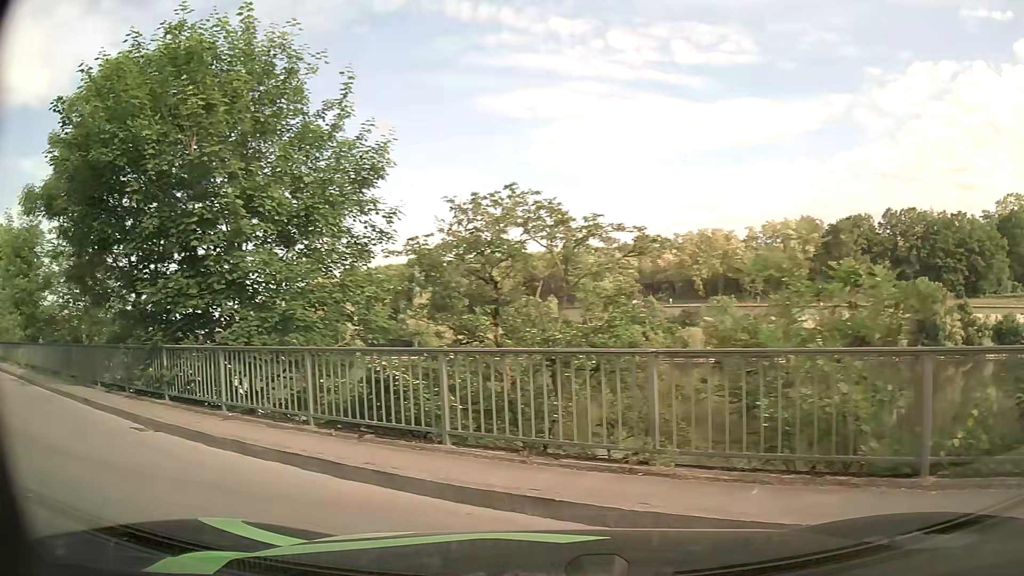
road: primary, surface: asphalt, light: Day
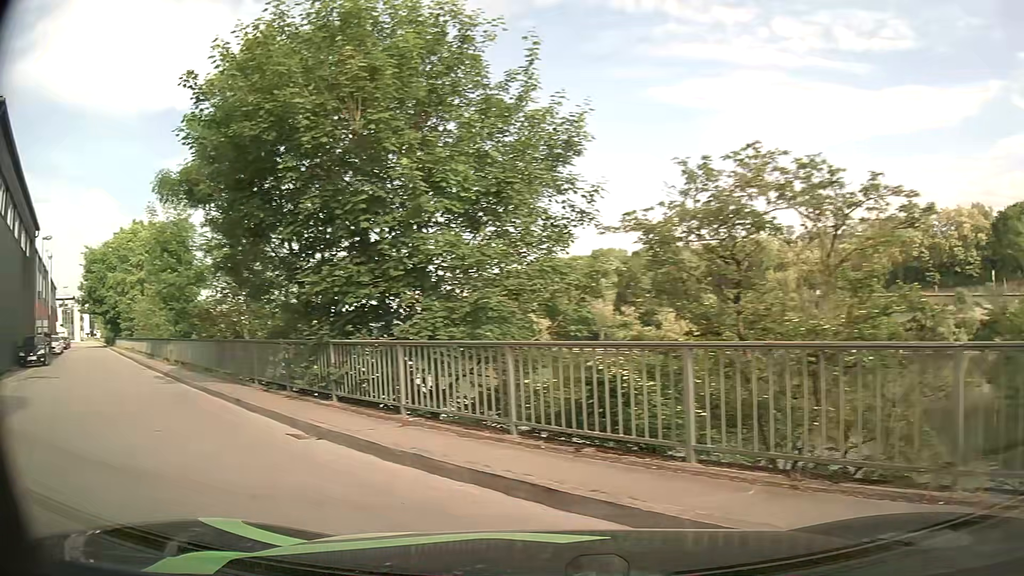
(-0.2, +1.6) m; -17°
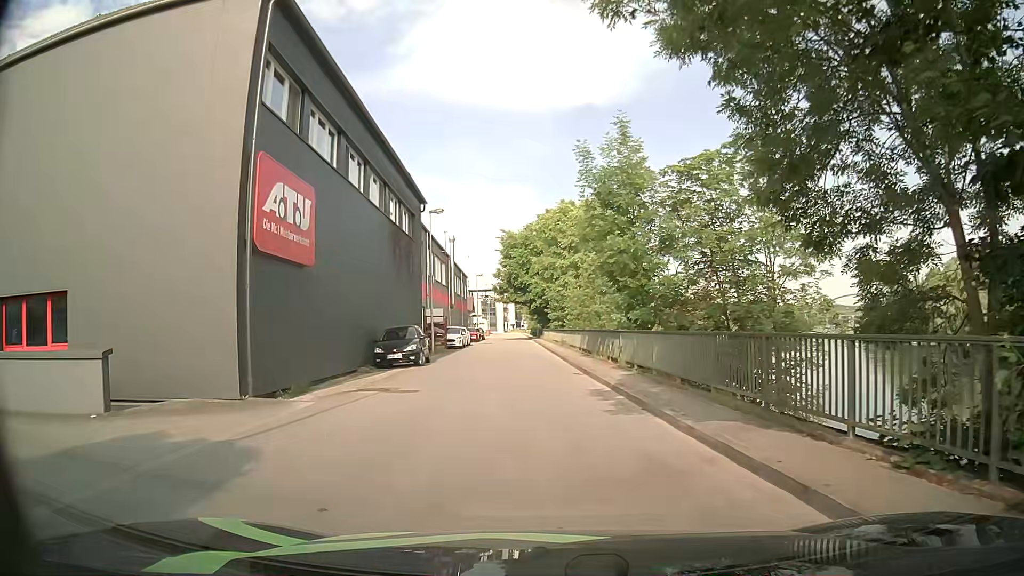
(-4.1, +8.3) m; -38°
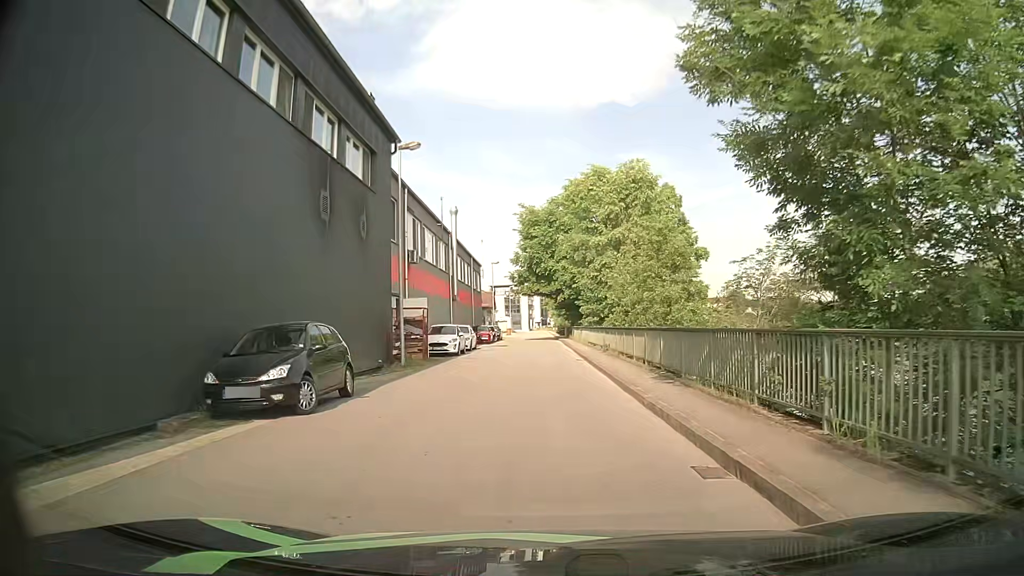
(-0.1, +13.8) m; -2°
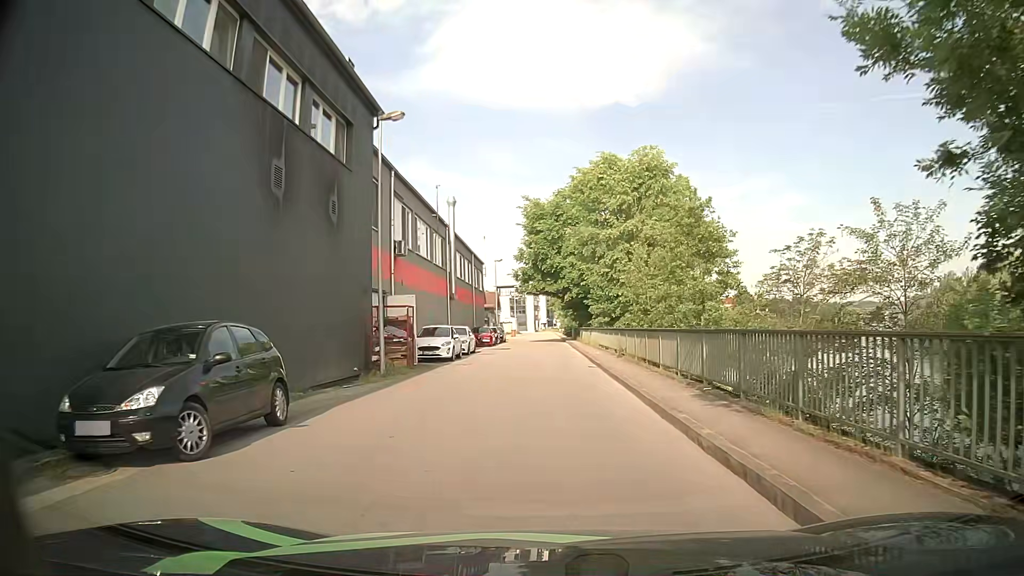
(0.0, +3.8) m; -1°
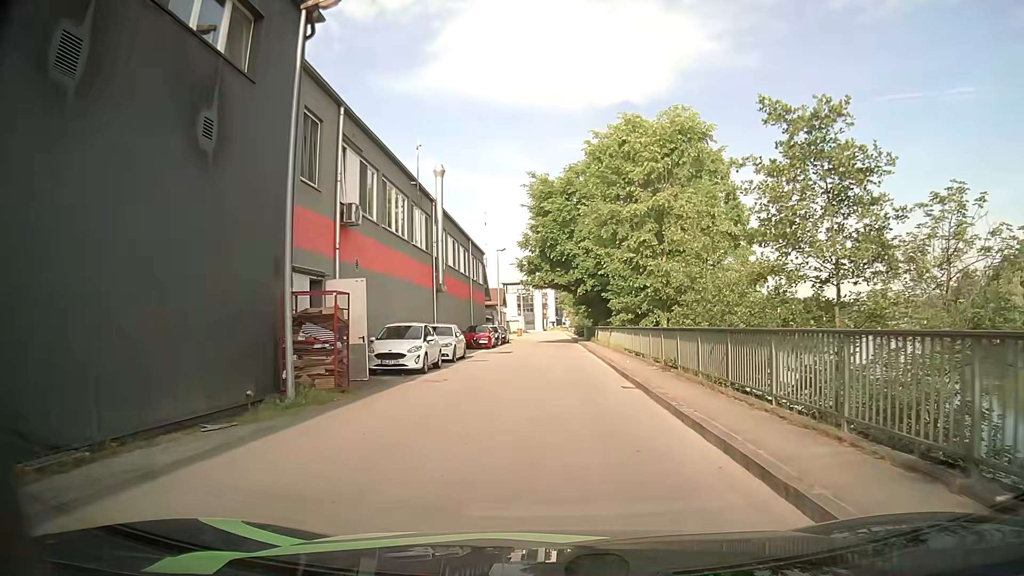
(0.0, +8.0) m; -1°
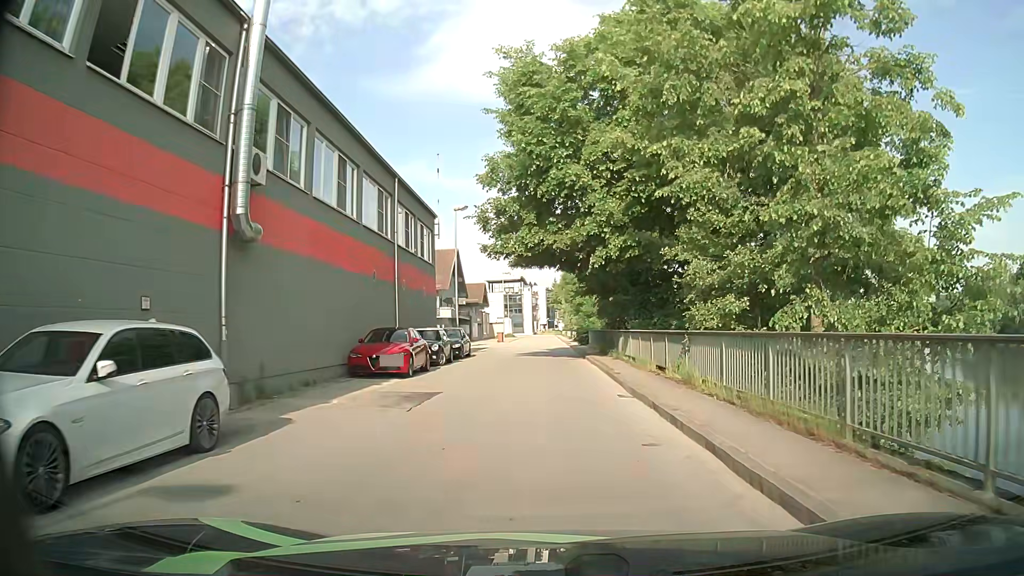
(+0.2, +21.3) m; +1°
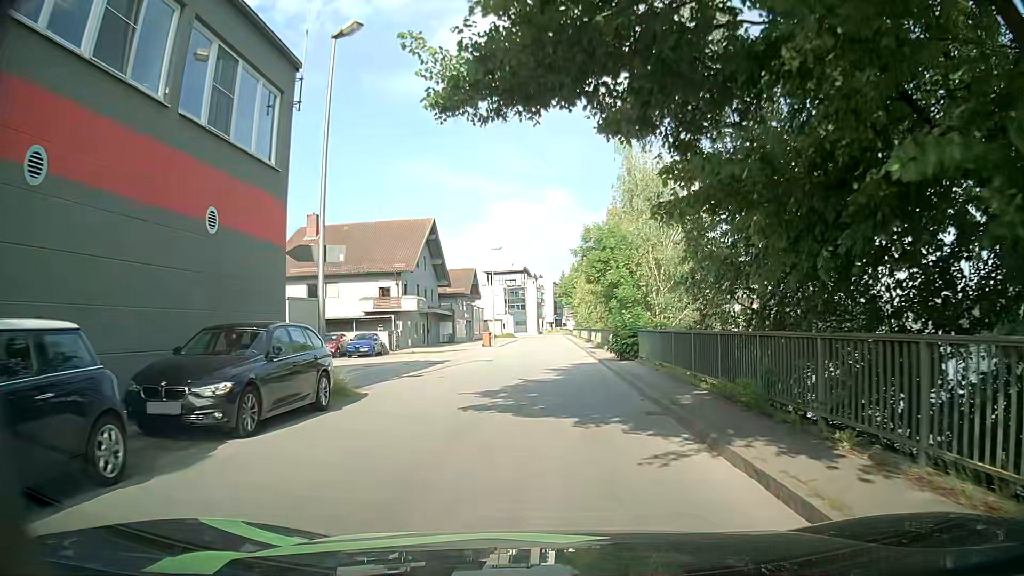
(0.0, +22.5) m; -1°
